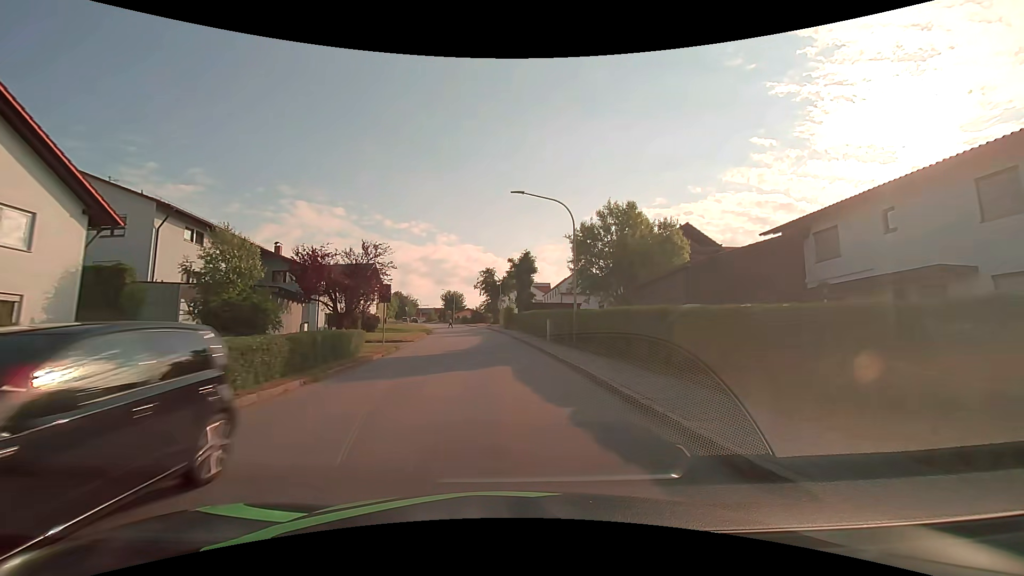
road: tertiary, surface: asphalt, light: Day
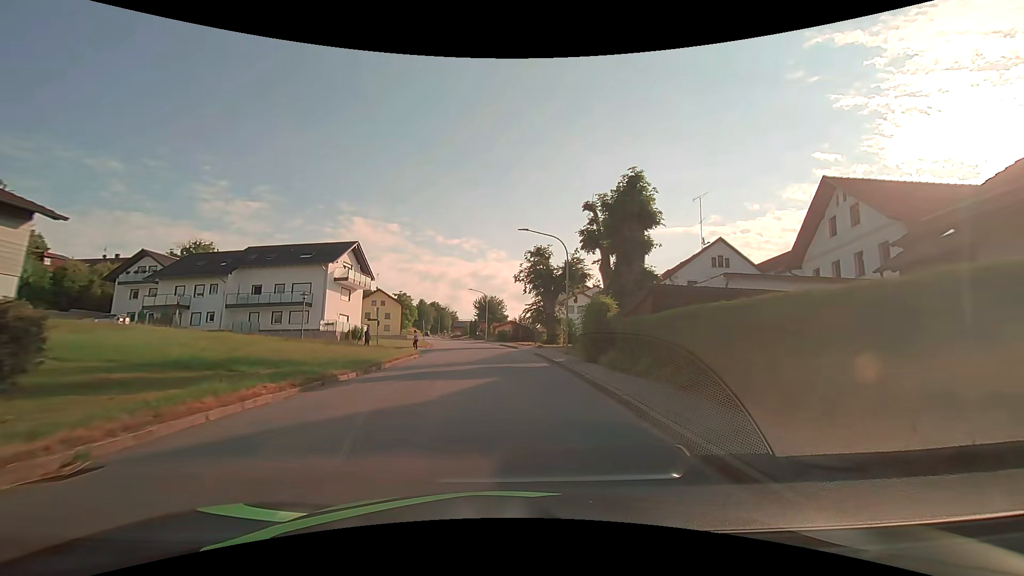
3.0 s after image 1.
(-1.4, +35.9) m; -6°
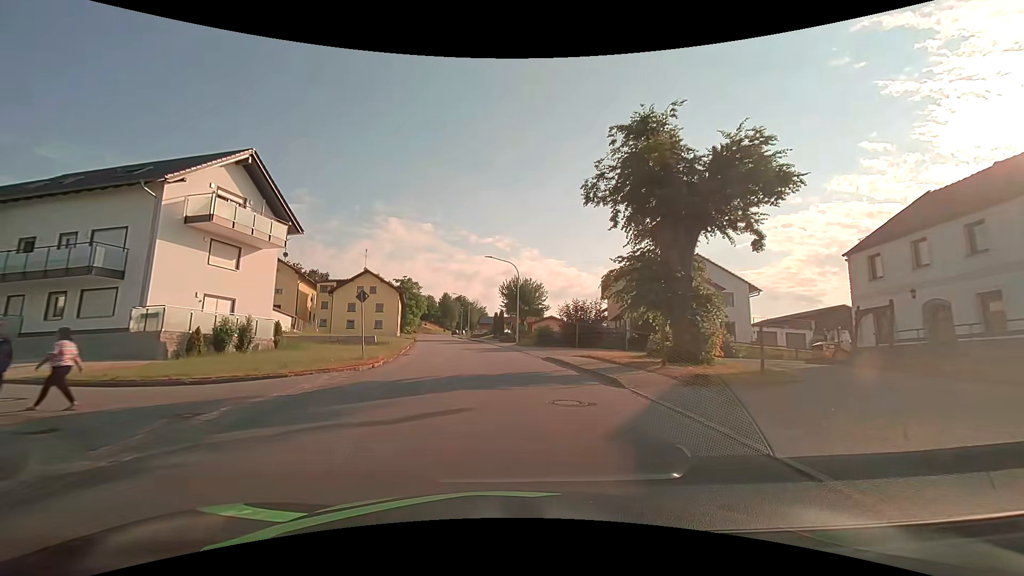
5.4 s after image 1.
(-0.8, +29.6) m; -4°
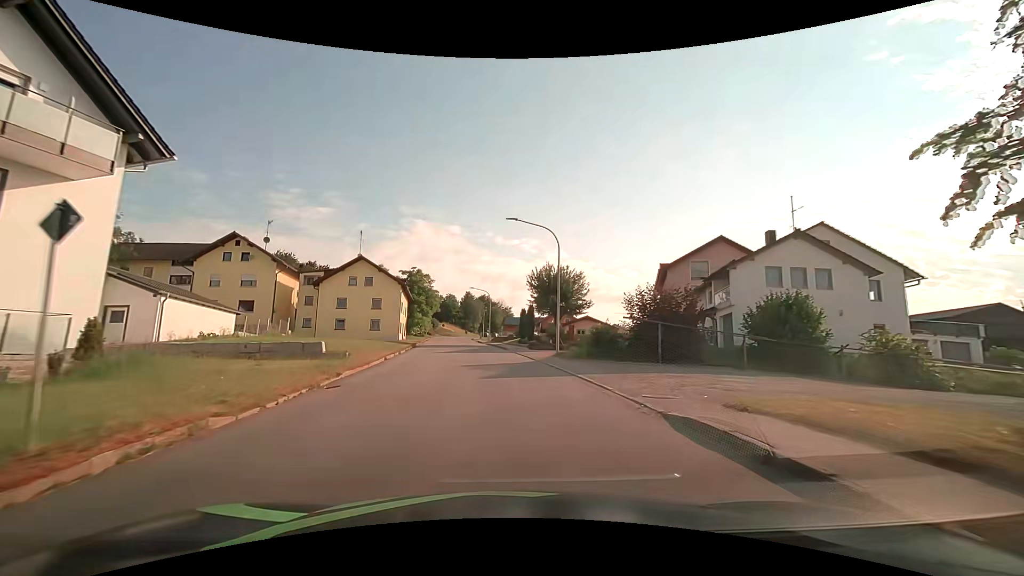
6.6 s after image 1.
(-0.3, +15.0) m; -3°
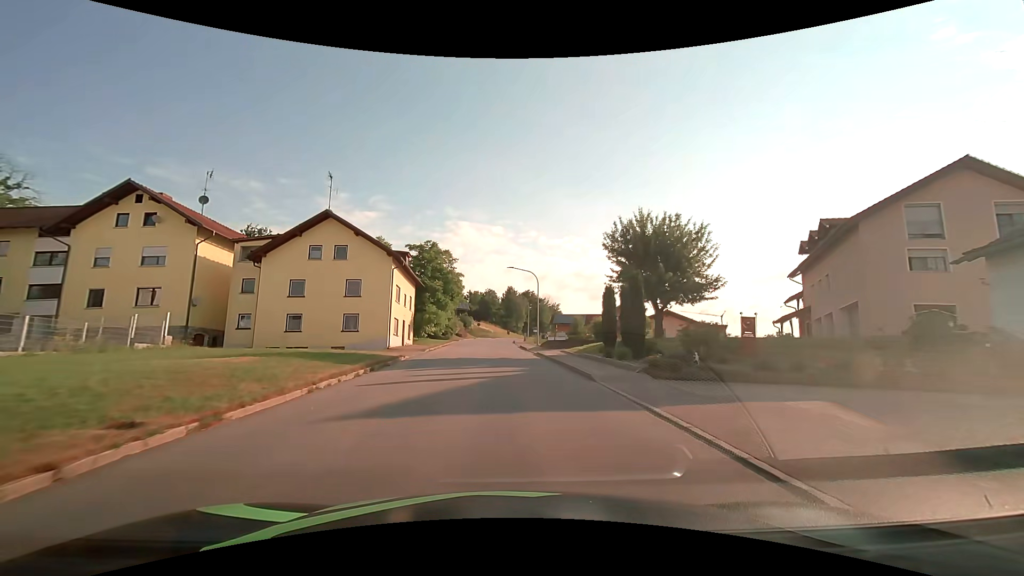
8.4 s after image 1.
(-0.9, +22.6) m; -5°
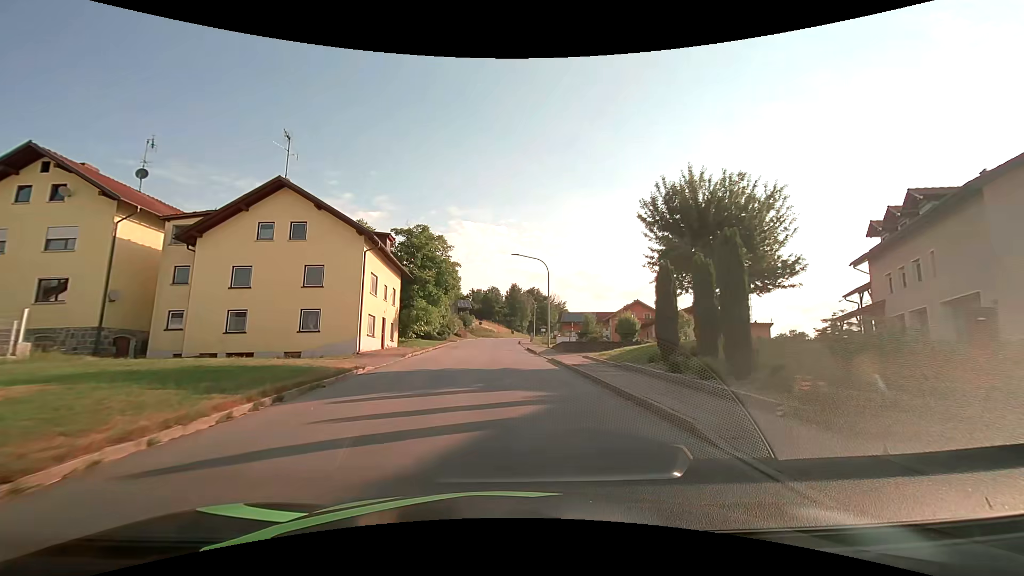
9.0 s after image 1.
(0.0, +7.6) m; -1°
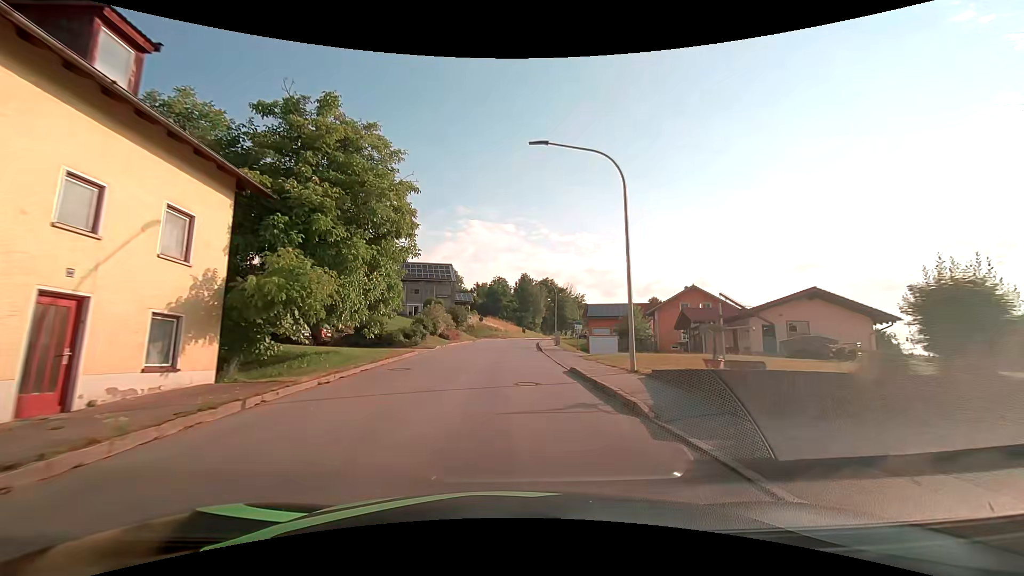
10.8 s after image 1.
(-0.2, +22.9) m; 0°
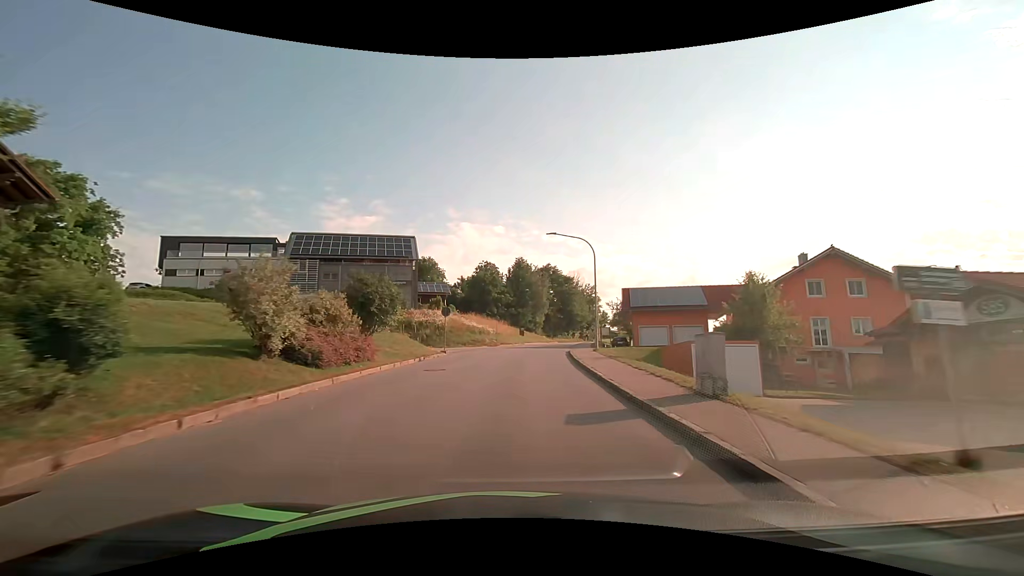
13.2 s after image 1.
(-0.3, +30.6) m; +1°
(0, +10) (0, +20) (+1, +30) (+2, +40) (+4, +50) (+6, +60) (+8, +69) (+10, +79) (+13, +89) (+16, +98) m
